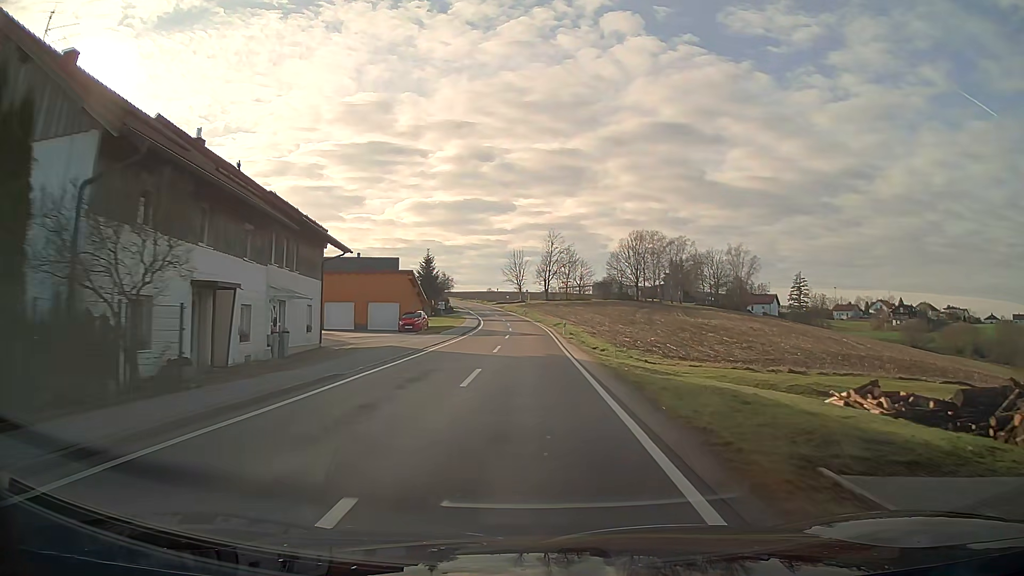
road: tertiary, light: Day
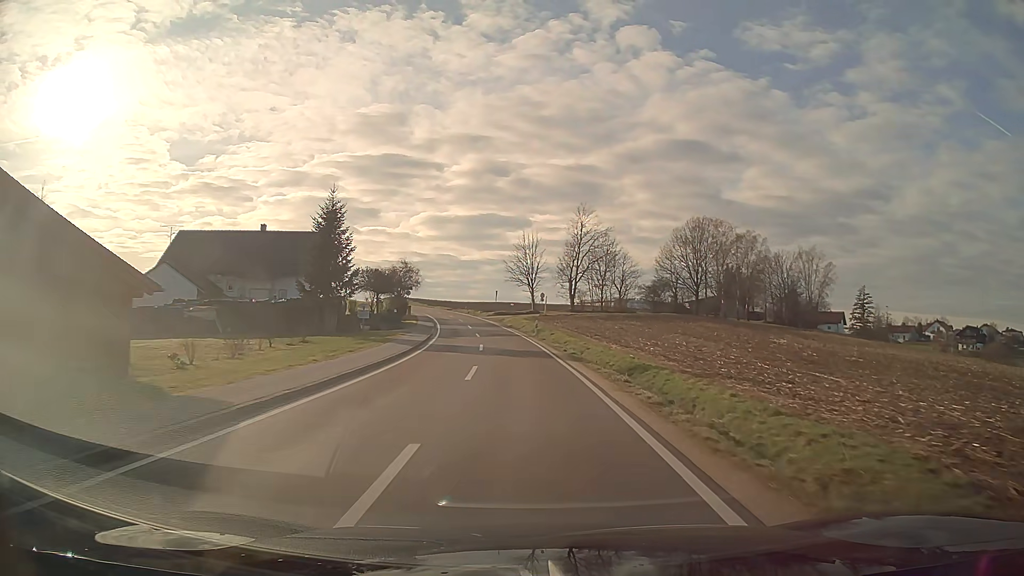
(-0.5, +45.4) m; -2°
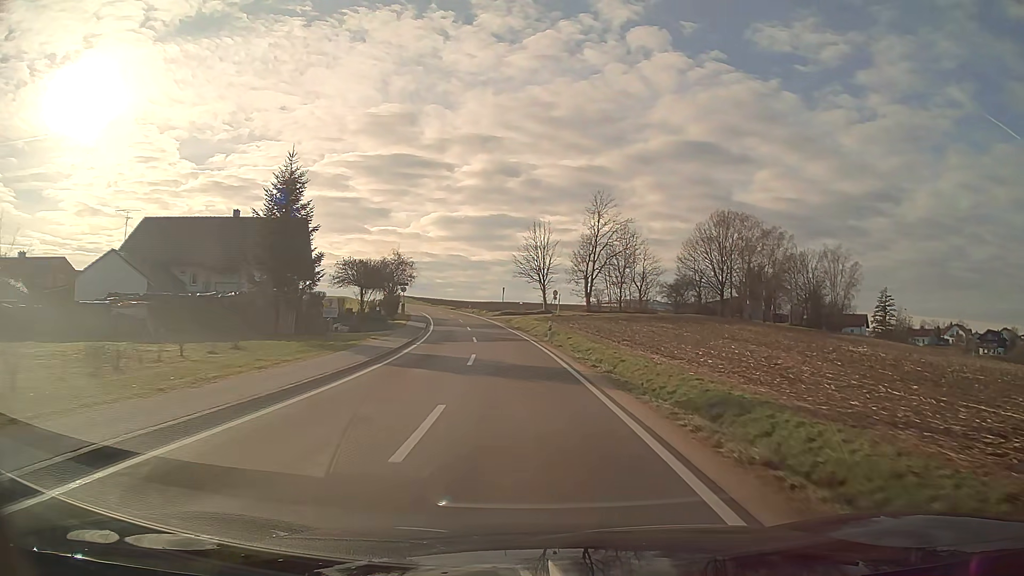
(-0.1, +8.9) m; -1°
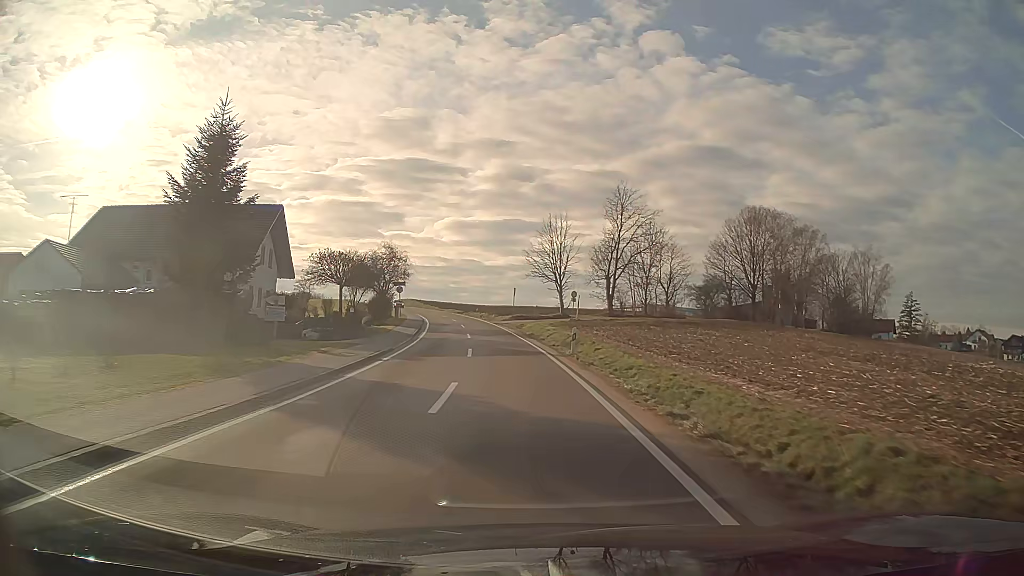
(-0.1, +8.9) m; -1°
